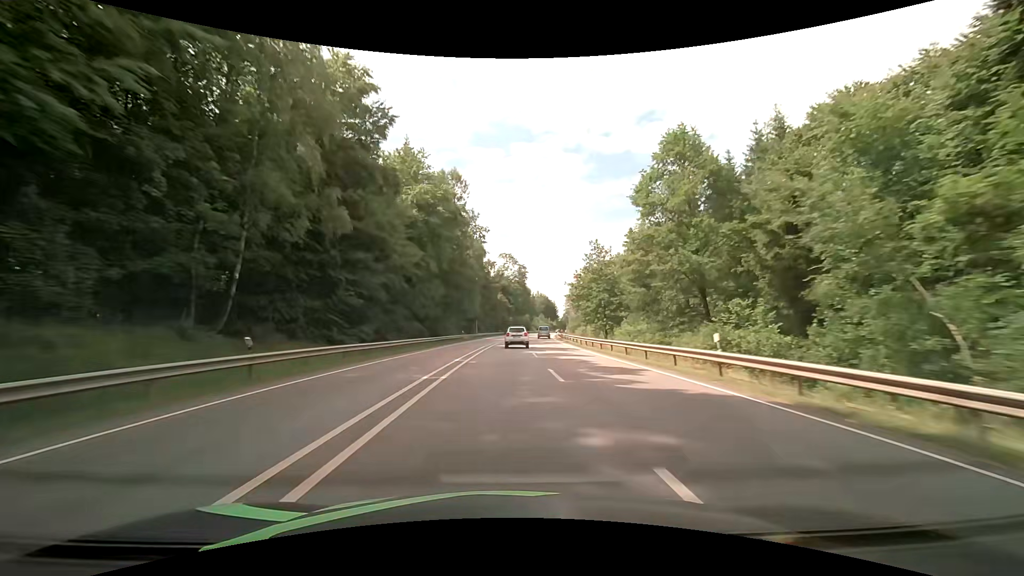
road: primary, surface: asphalt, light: Day
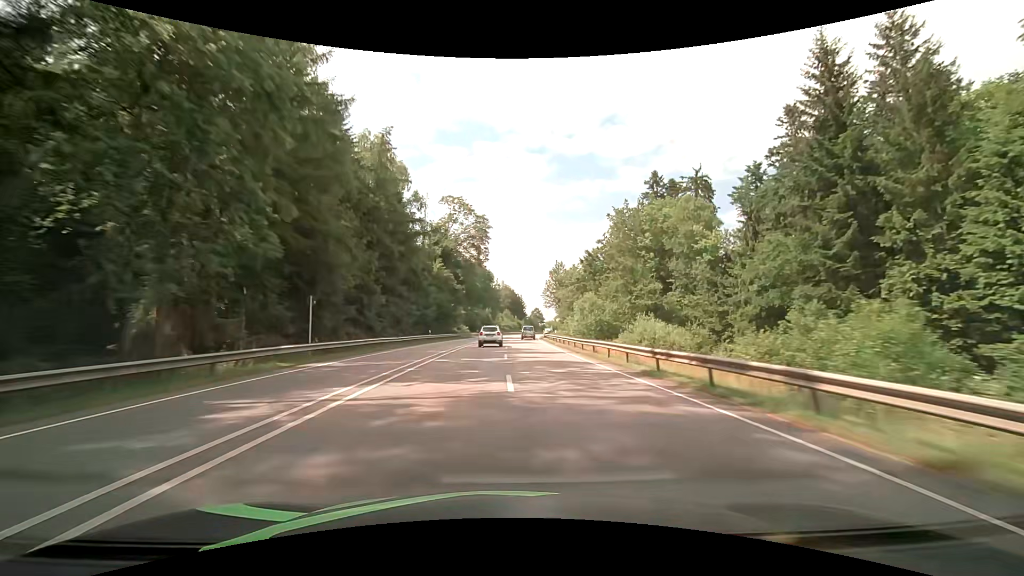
(+2.4, +63.1) m; +5°
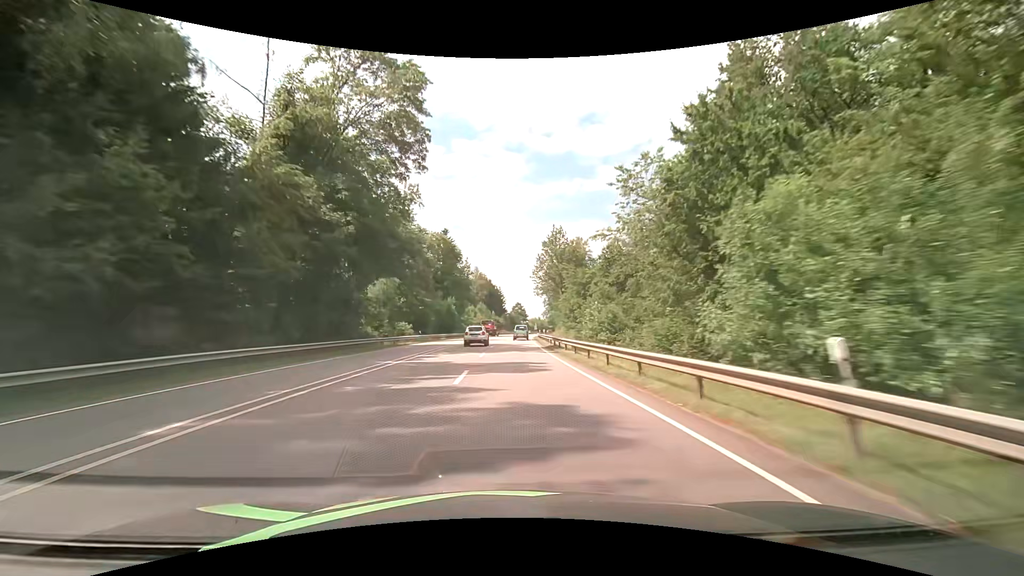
(+0.5, +47.0) m; +2°
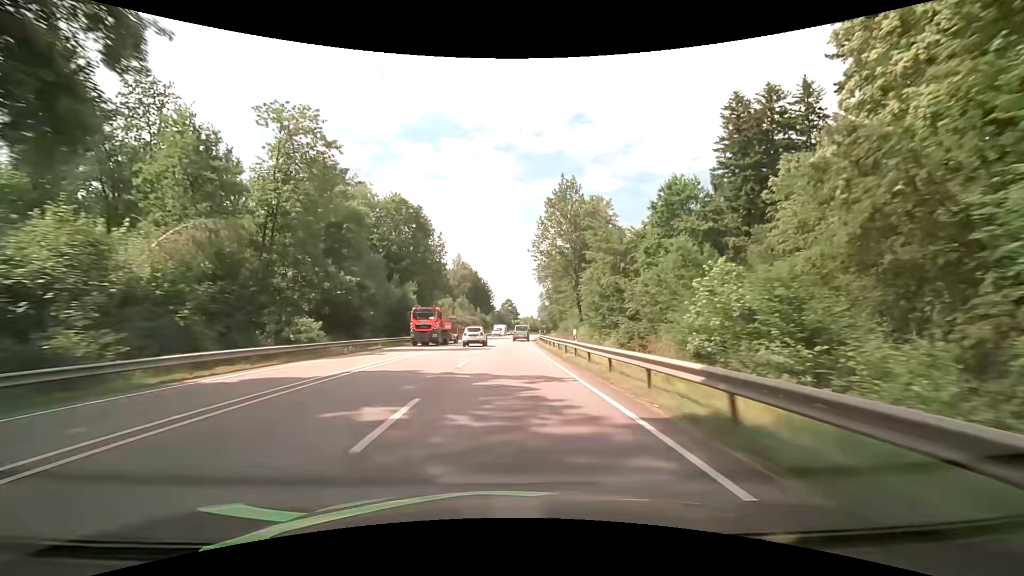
(+0.2, +30.8) m; +1°
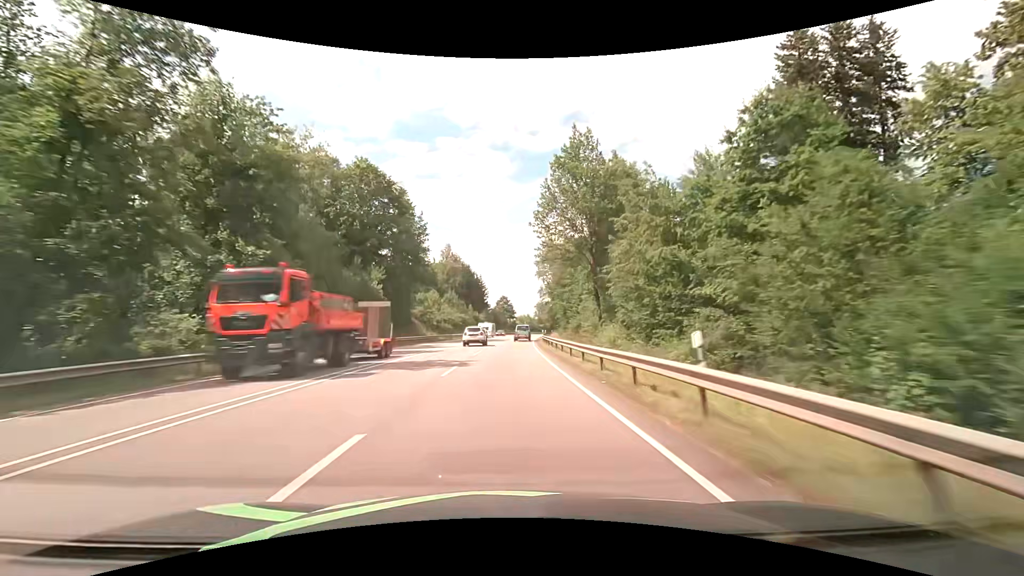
(0.0, +15.2) m; 0°
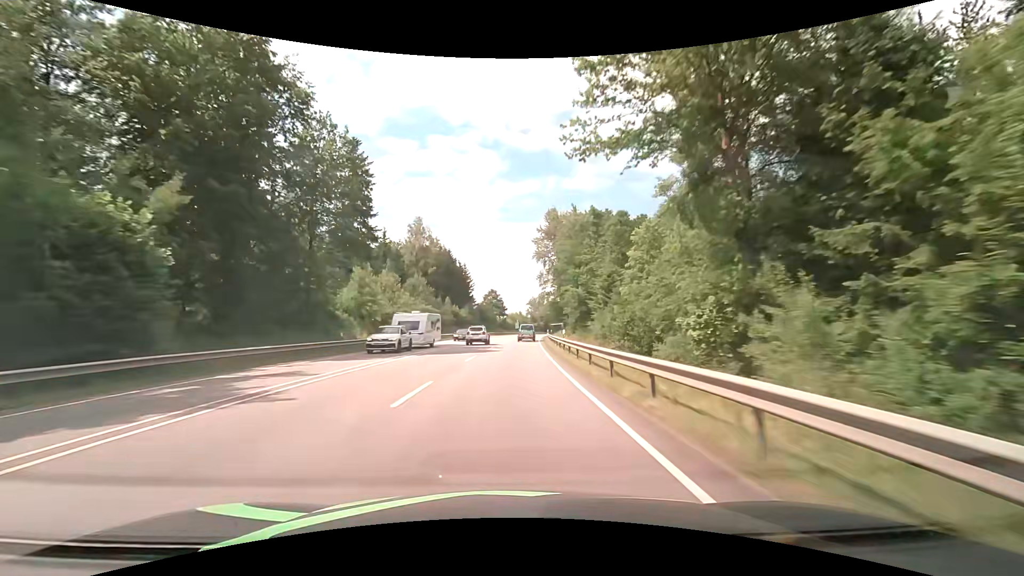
(+0.2, +30.1) m; +1°
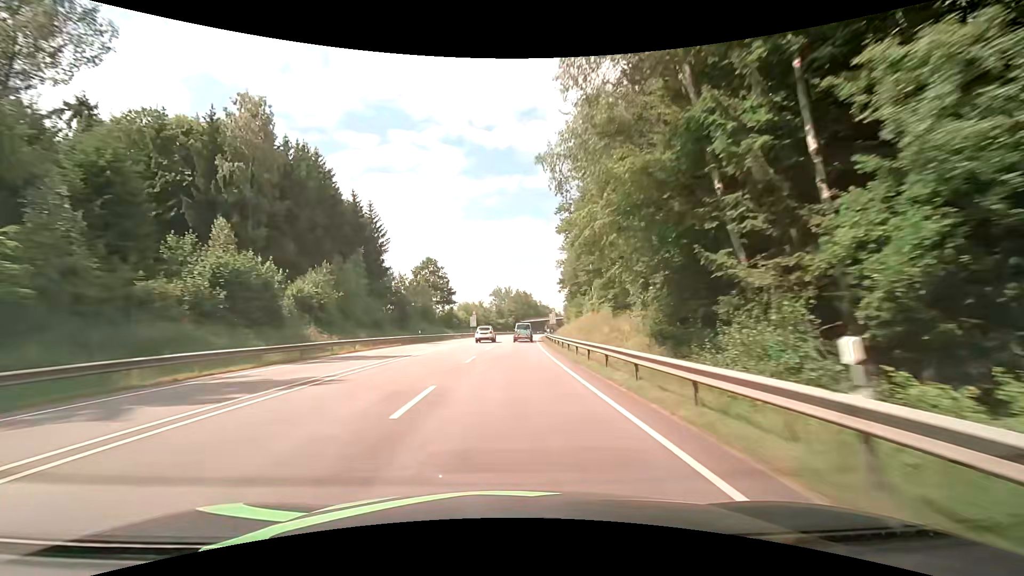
(+3.2, +73.5) m; +5°
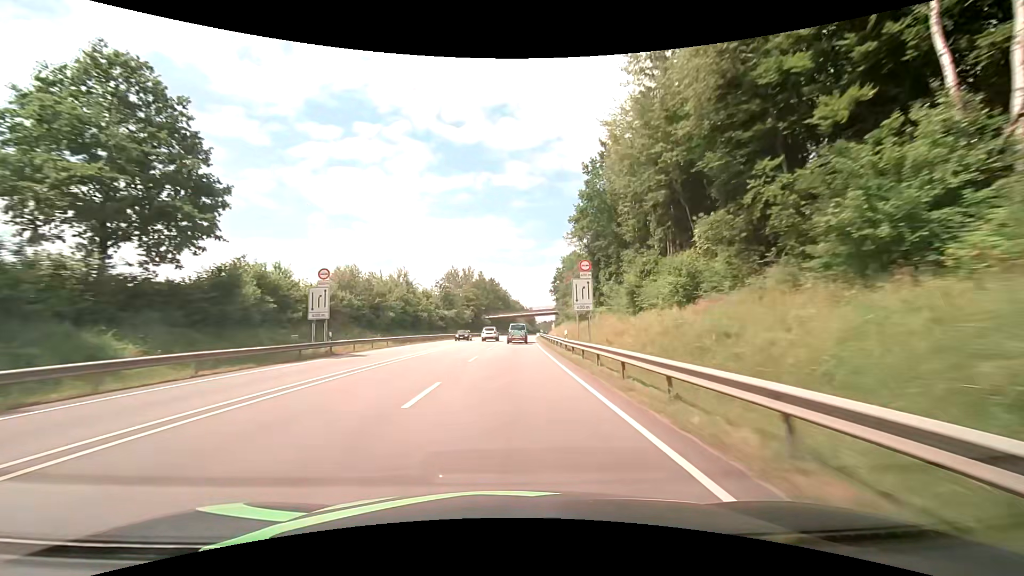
(+2.0, +71.6) m; +4°
